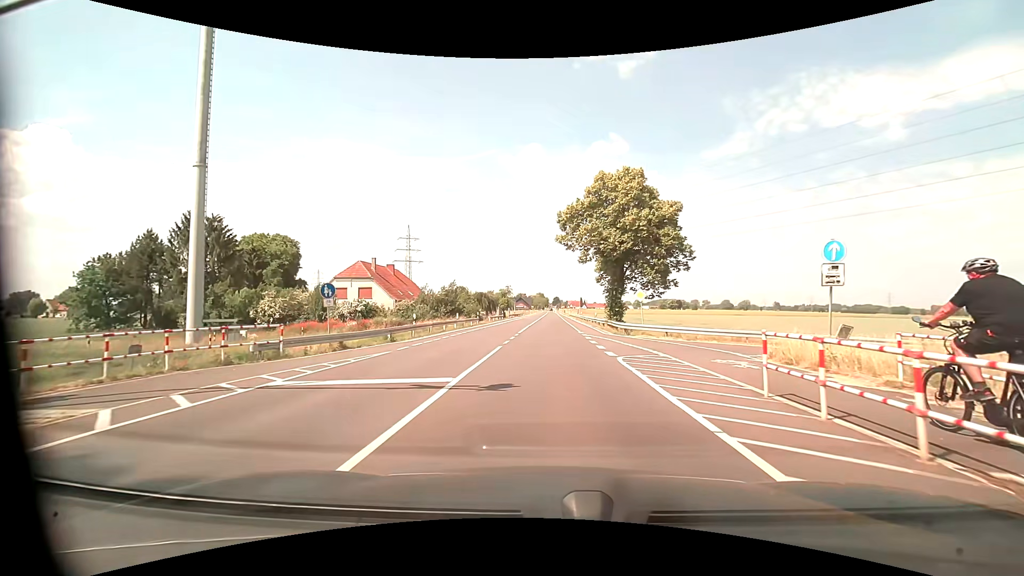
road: tertiary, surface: asphalt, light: Day
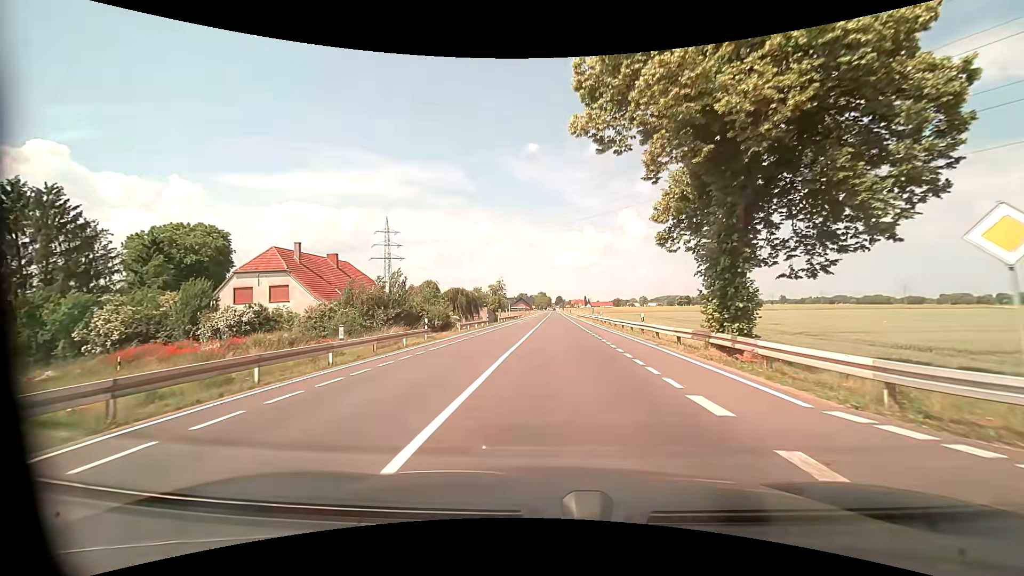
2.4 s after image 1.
(0.0, +23.6) m; 0°
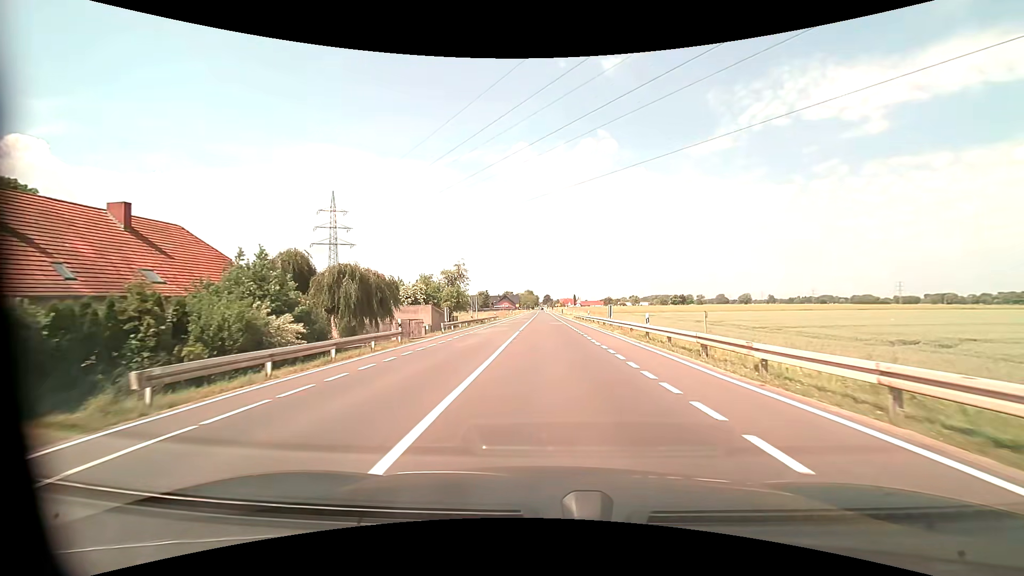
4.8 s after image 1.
(+0.3, +29.0) m; +2°
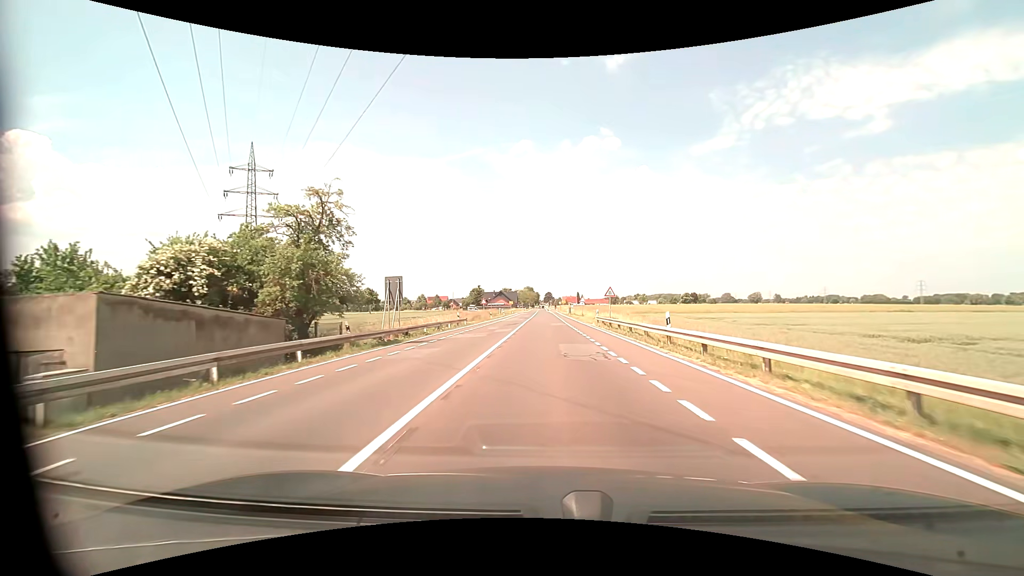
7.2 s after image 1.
(-0.2, +33.0) m; -1°
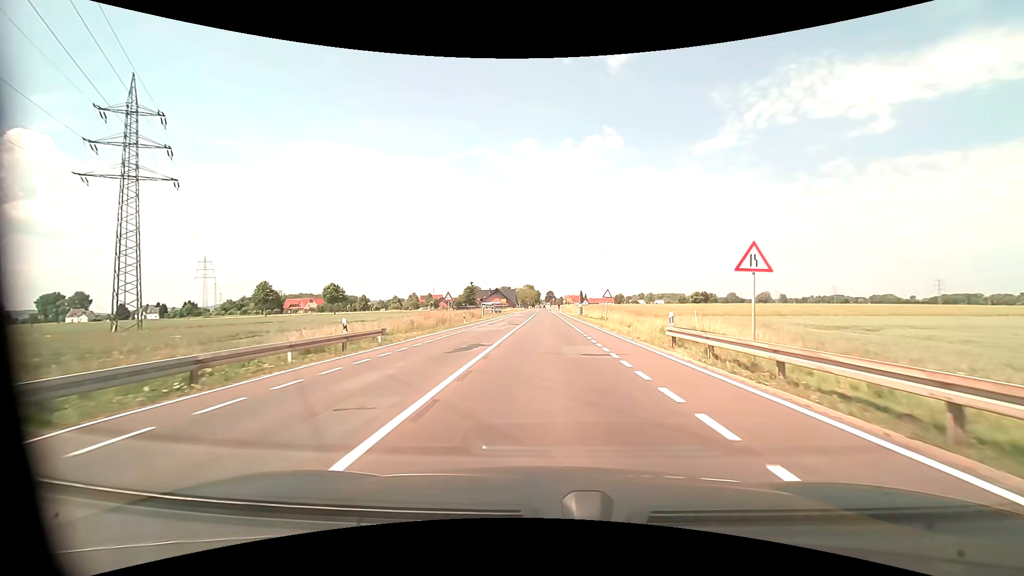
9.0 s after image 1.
(0.0, +24.8) m; 0°
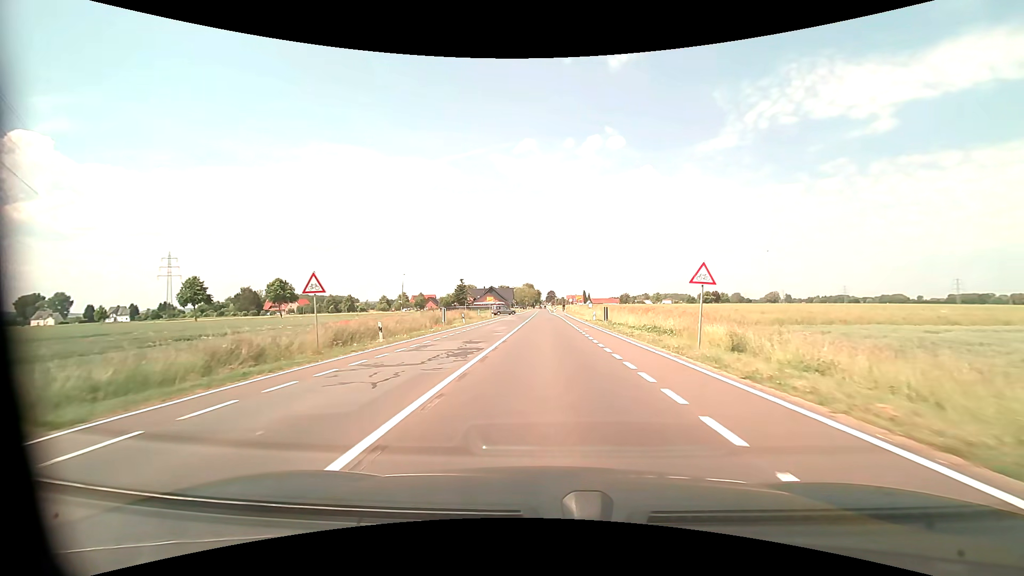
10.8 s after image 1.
(+0.1, +24.3) m; 0°
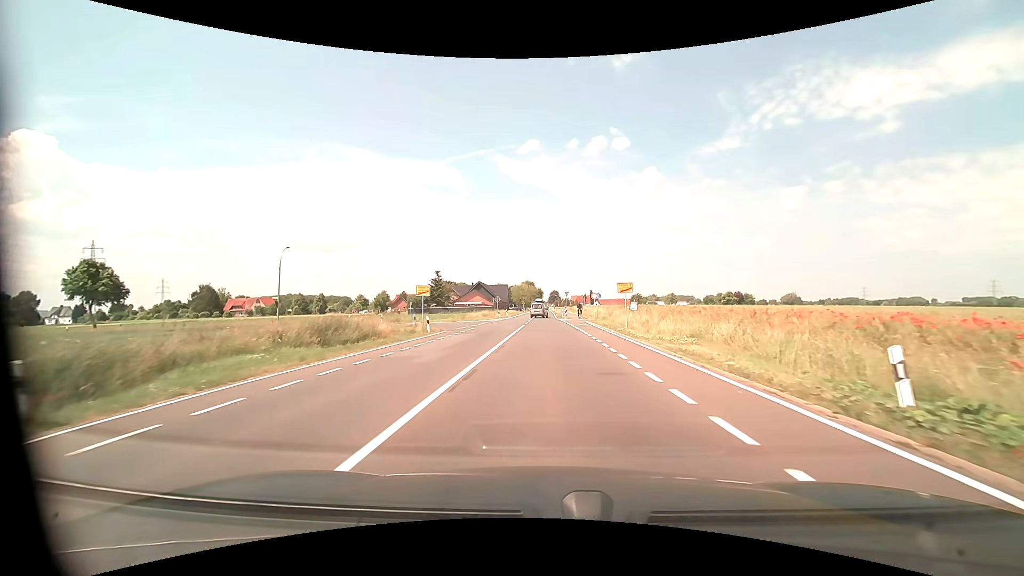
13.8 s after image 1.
(0.0, +39.9) m; 0°
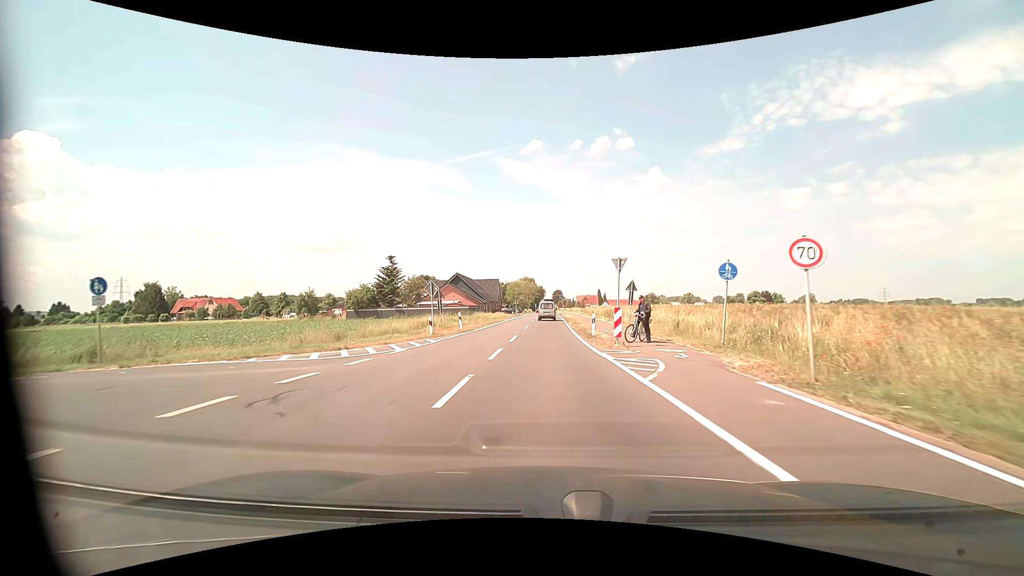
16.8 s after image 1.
(-0.1, +38.9) m; 0°
(0, +10) (0, +20) (0, +30) (0, +40) (0, +50) (0, +60) (0, +70) (0, +80) (0, +90) (0, +100) m
